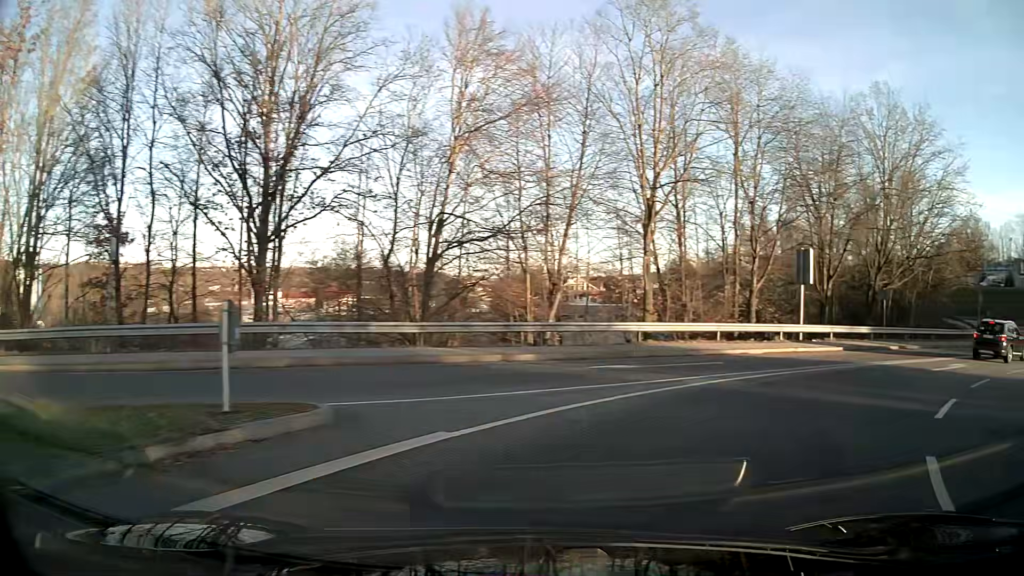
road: primary_link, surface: asphalt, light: Day
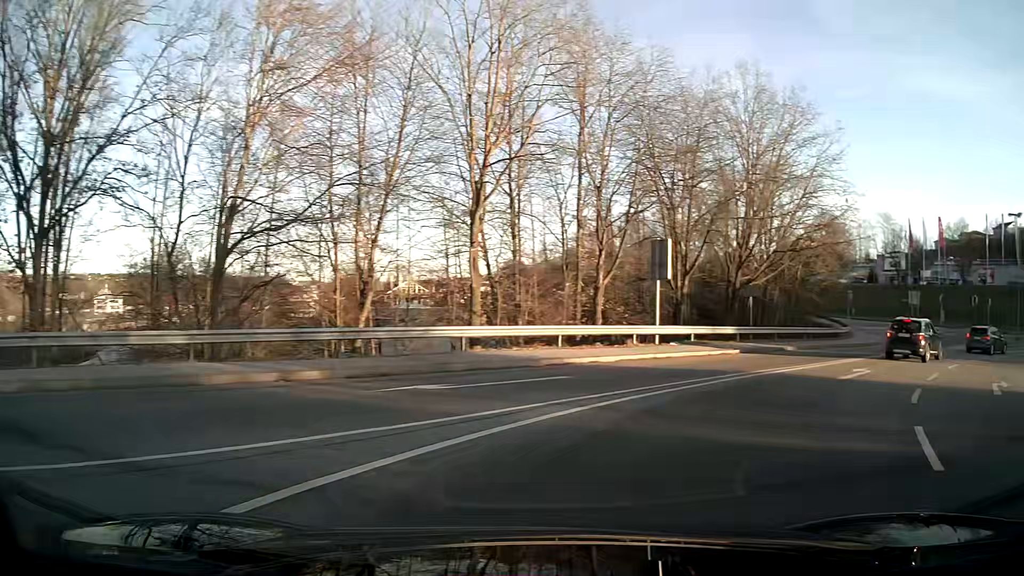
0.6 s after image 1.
(+0.5, +4.2) m; +13°
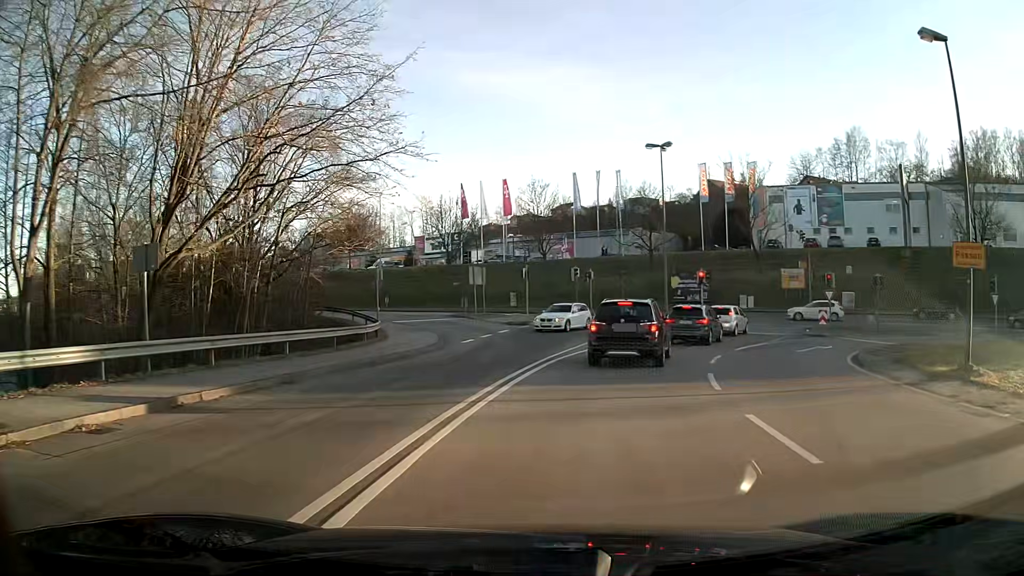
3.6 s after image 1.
(+7.1, +17.9) m; +36°
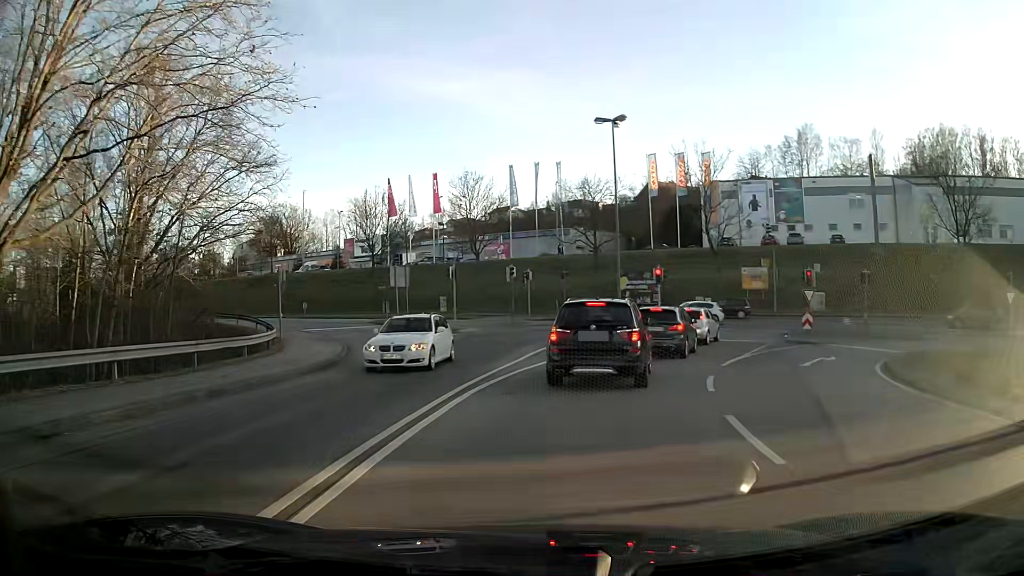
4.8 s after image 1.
(+0.3, +5.9) m; +4°
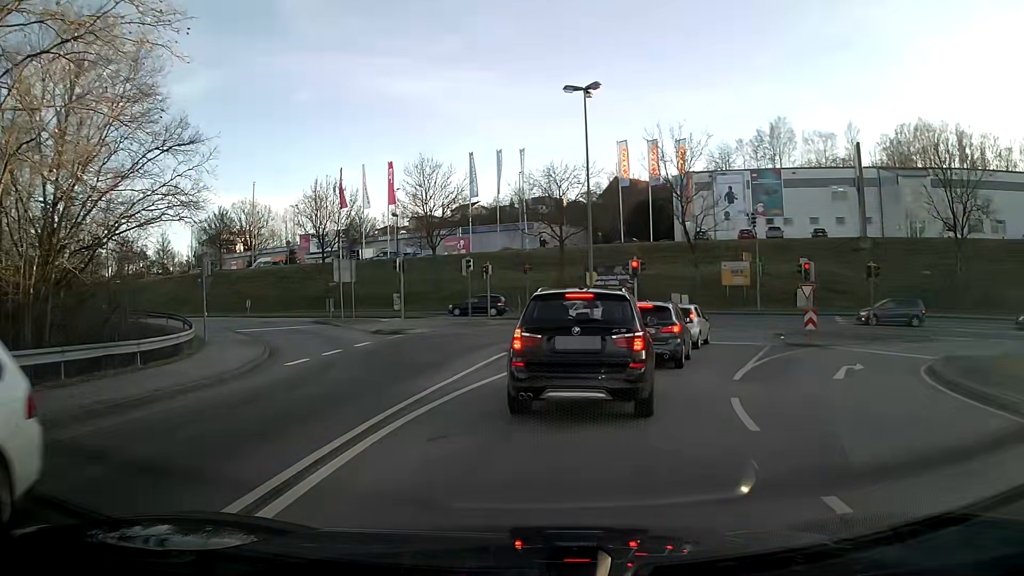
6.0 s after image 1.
(+0.1, +4.3) m; +3°
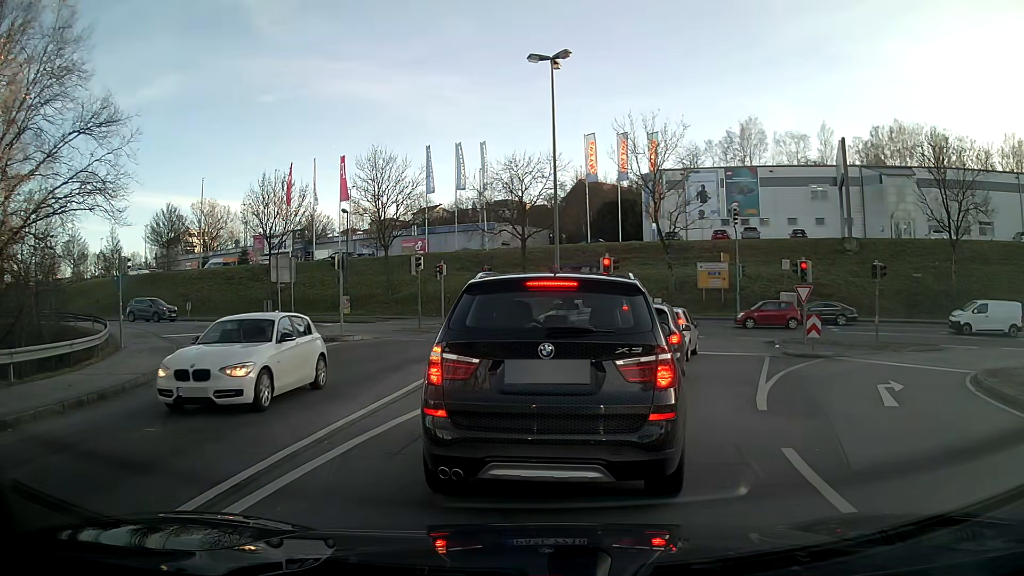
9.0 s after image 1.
(+0.1, +3.8) m; +2°
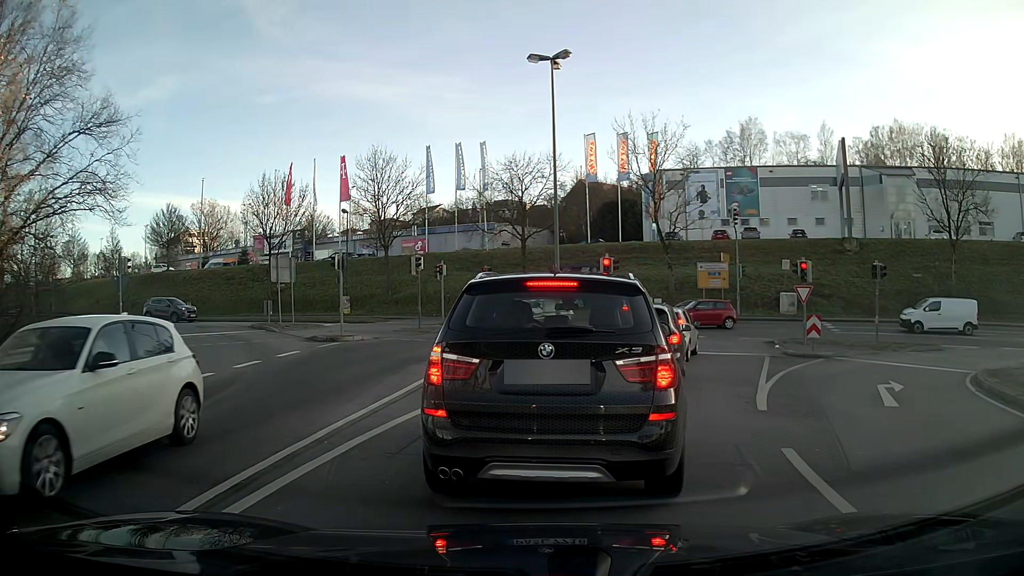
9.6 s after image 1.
(0.0, 0.0) m; 0°
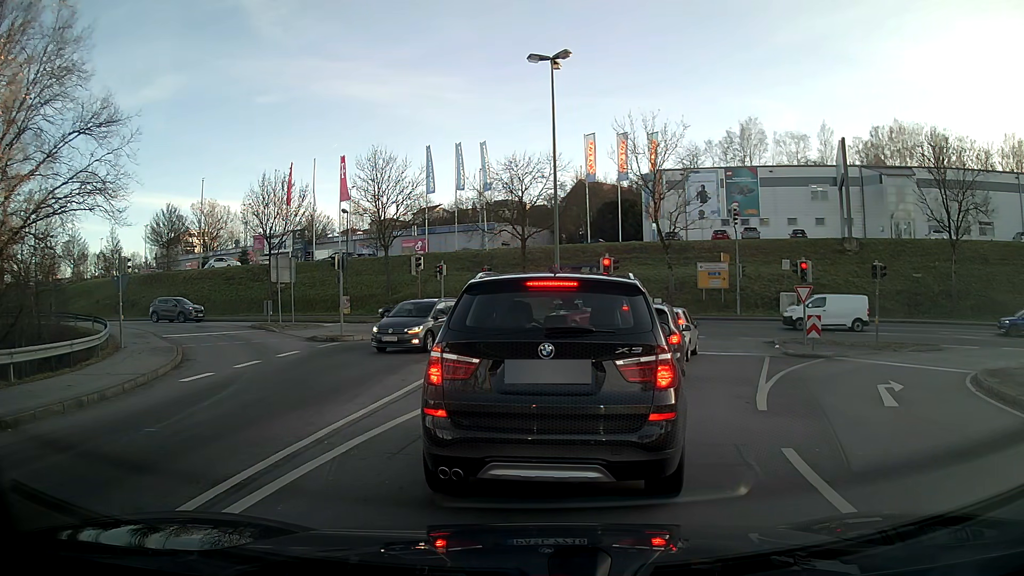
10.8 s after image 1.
(0.0, 0.0) m; 0°
(+1, +10) (+4, +19) (+7, +29) (+3, +38) (-5, +43) (-15, +46) (-25, +48) (-35, +50) (-44, +52) (-54, +54) m
